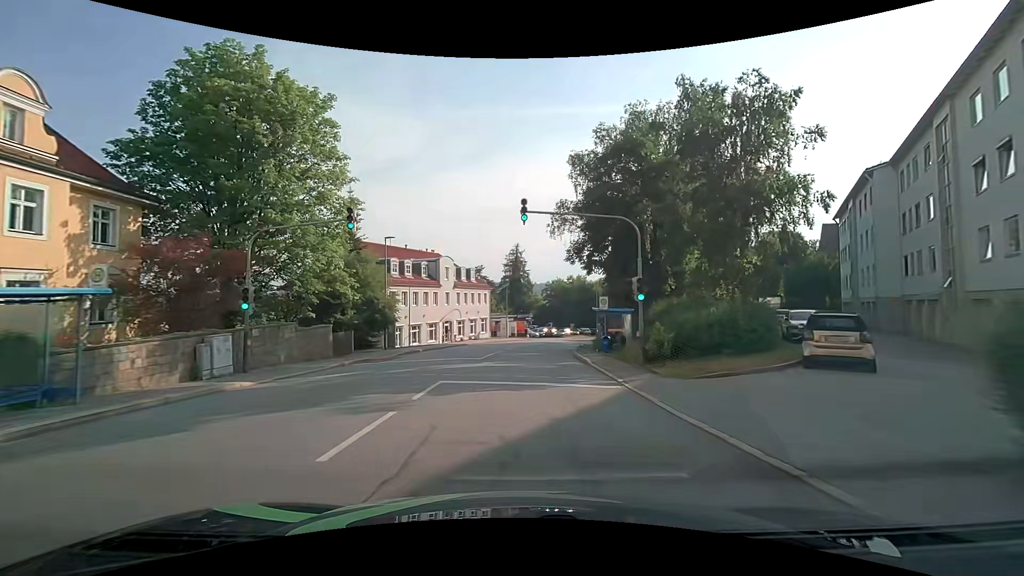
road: tertiary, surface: asphalt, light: Day
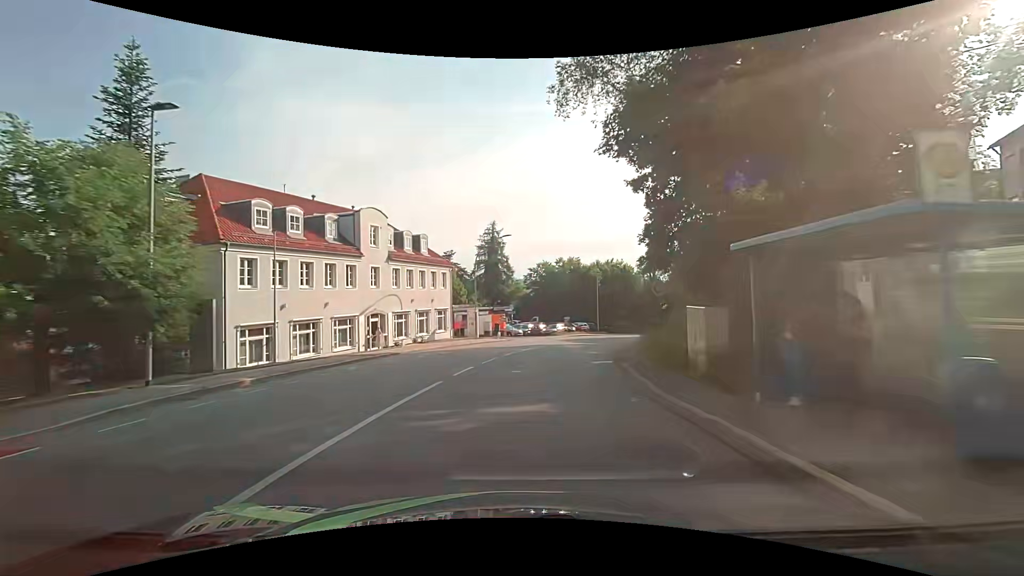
(+0.3, +21.5) m; +3°
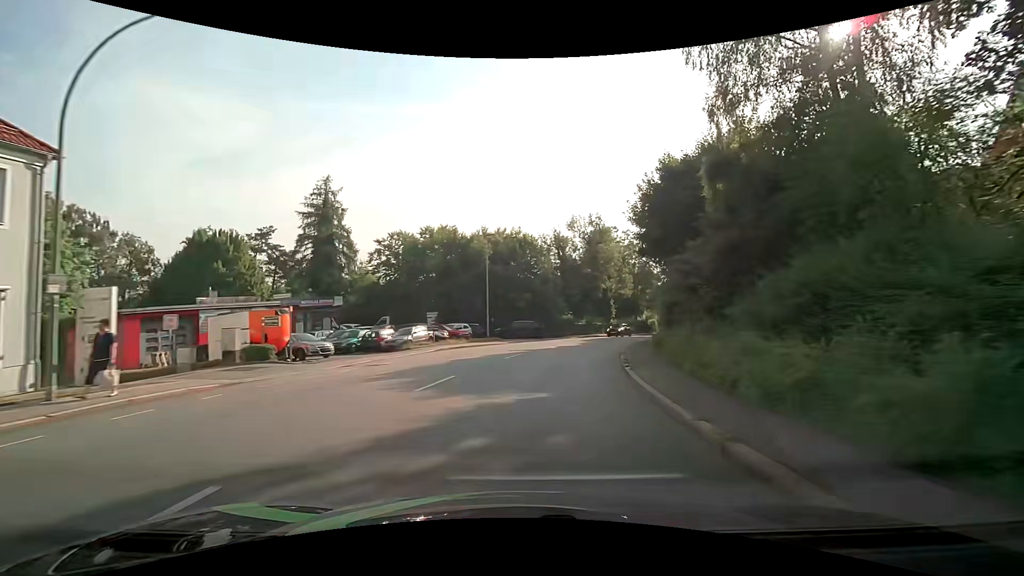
(+2.8, +29.5) m; +13°
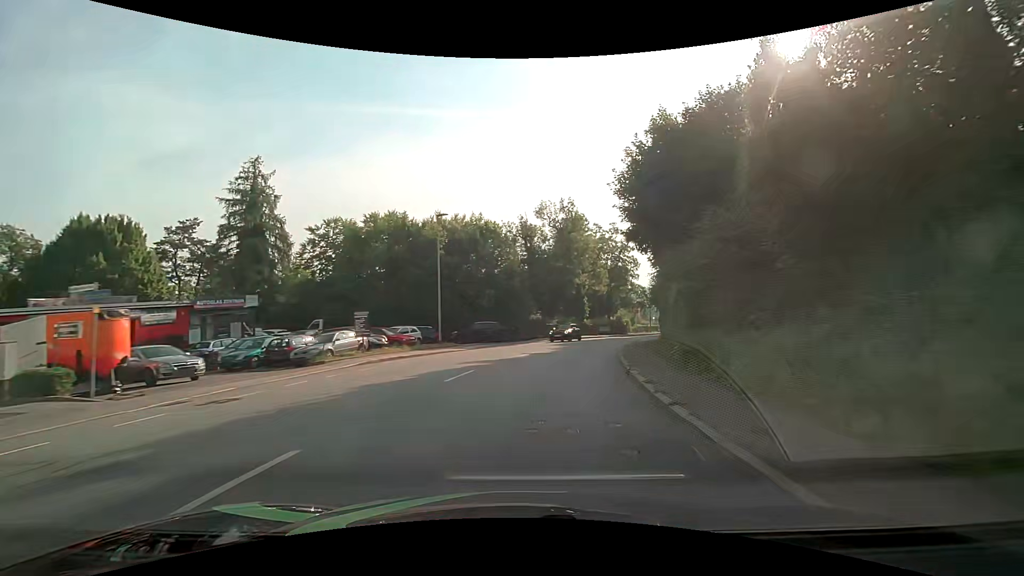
(+0.2, +7.6) m; +4°
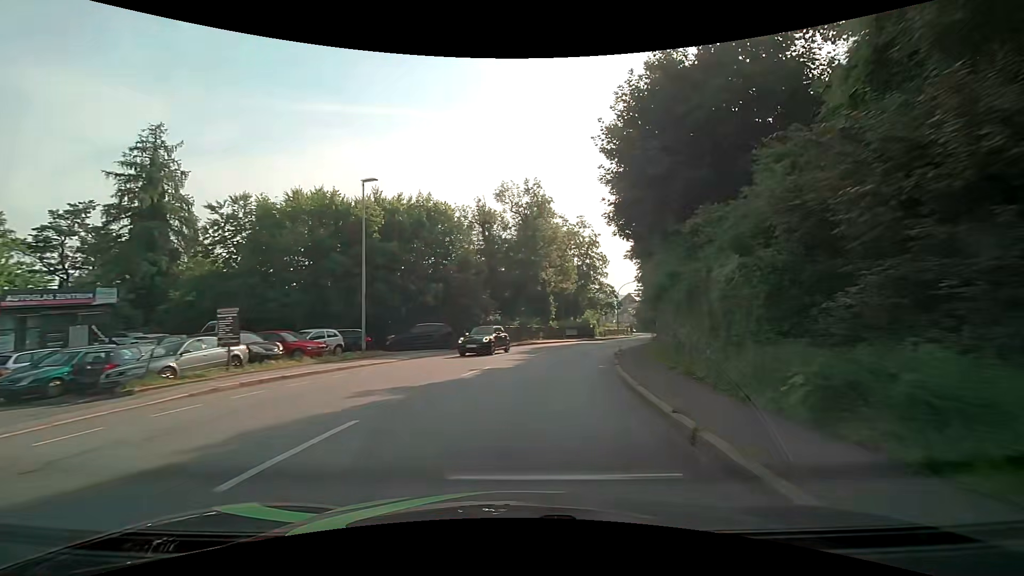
(+0.2, +7.7) m; +5°
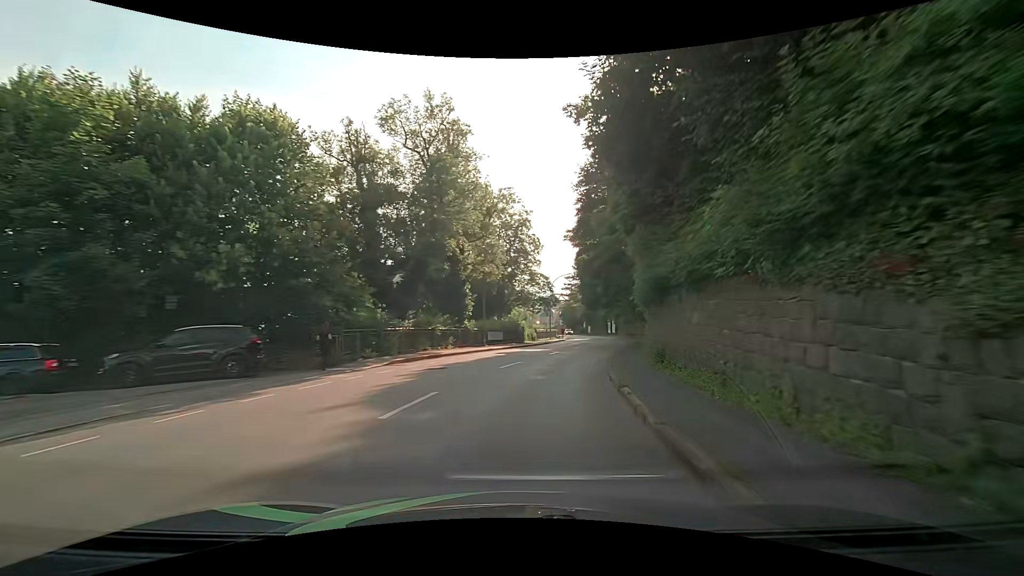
(+1.1, +15.4) m; +8°
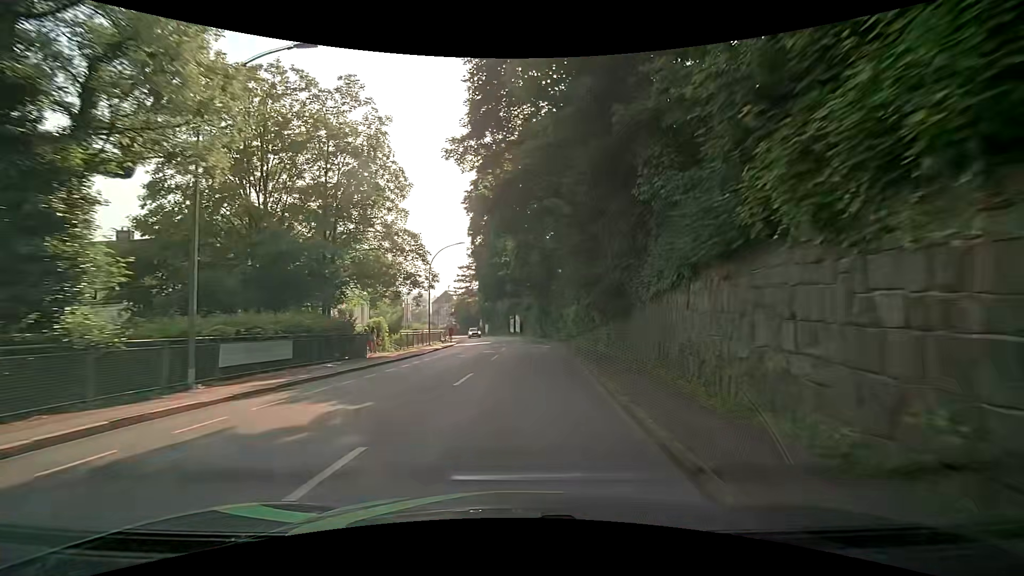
(+2.6, +23.4) m; +11°
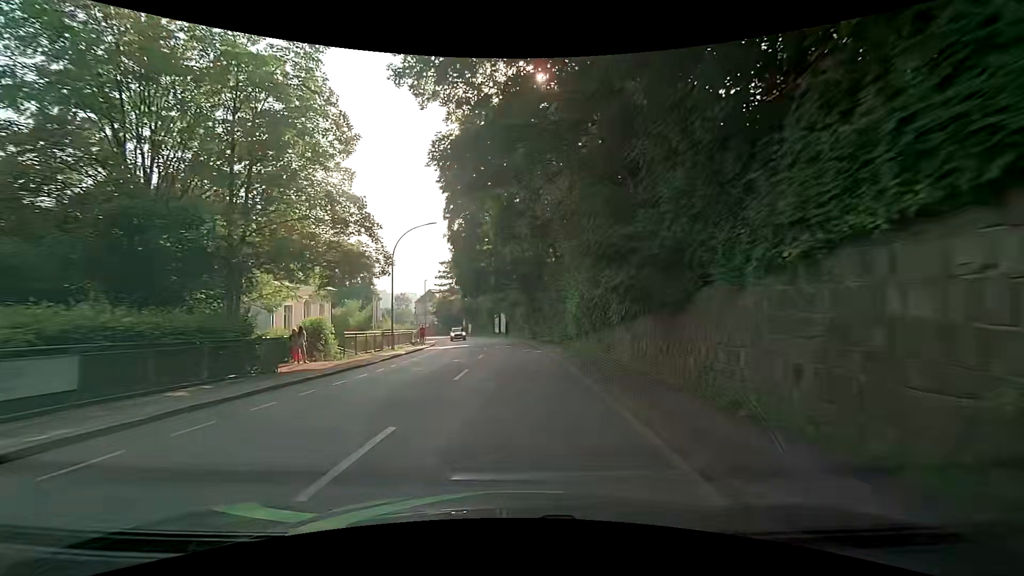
(+0.3, +8.0) m; +3°
(0, +10) (0, +20) (0, +30) (-1, +40) (-2, +50) (-3, +60) (-5, +70) (-7, +80) (-9, +89) (-12, +99) m
